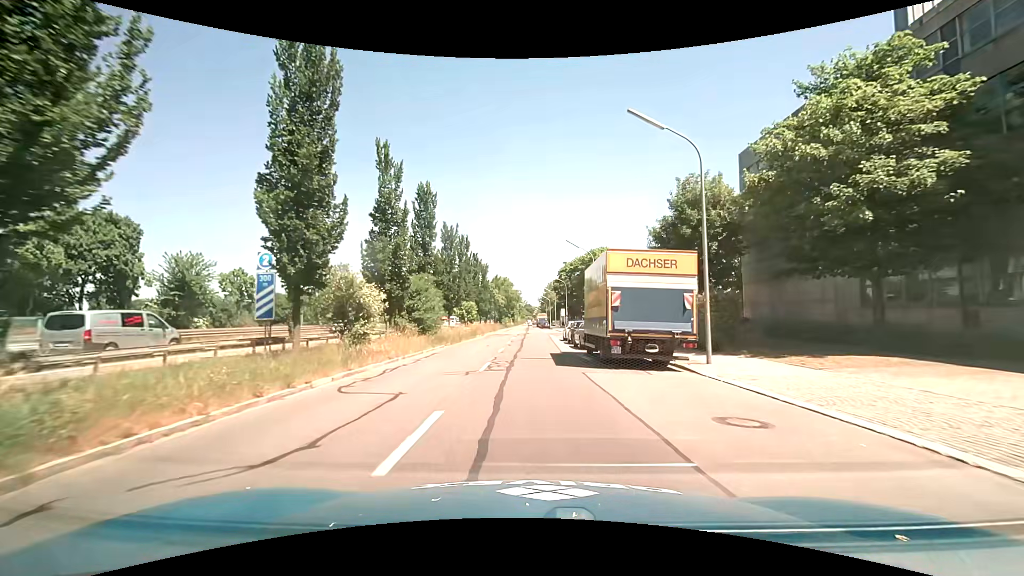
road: tertiary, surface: asphalt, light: Day
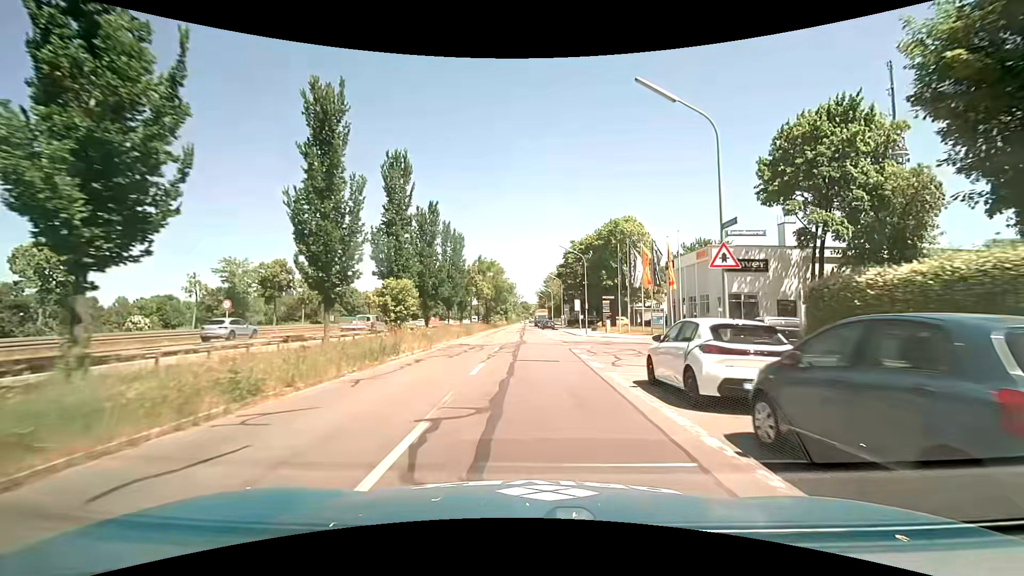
(0.0, +28.3) m; +1°
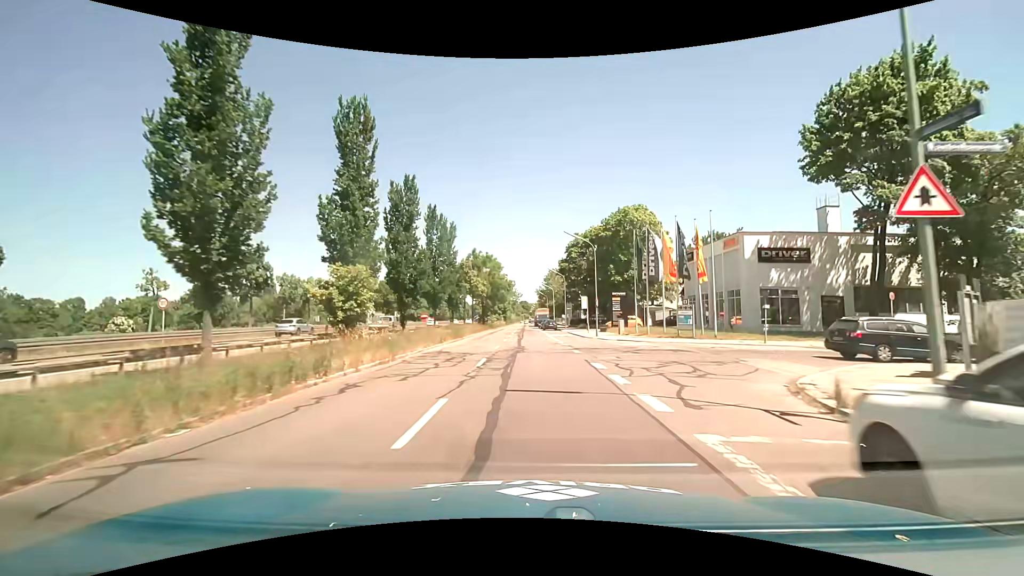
(0.0, +7.1) m; -1°
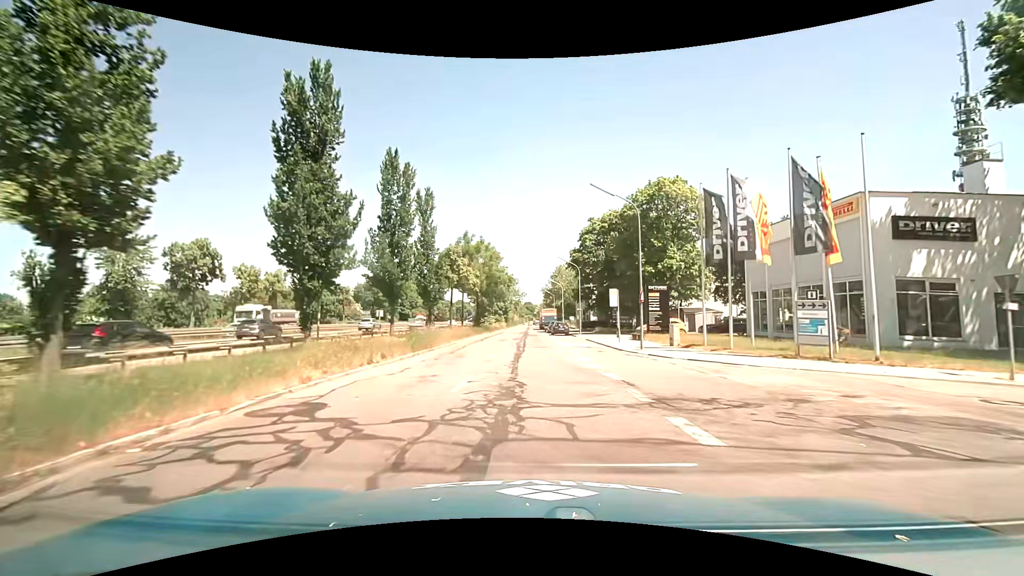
(0.0, +14.1) m; -1°
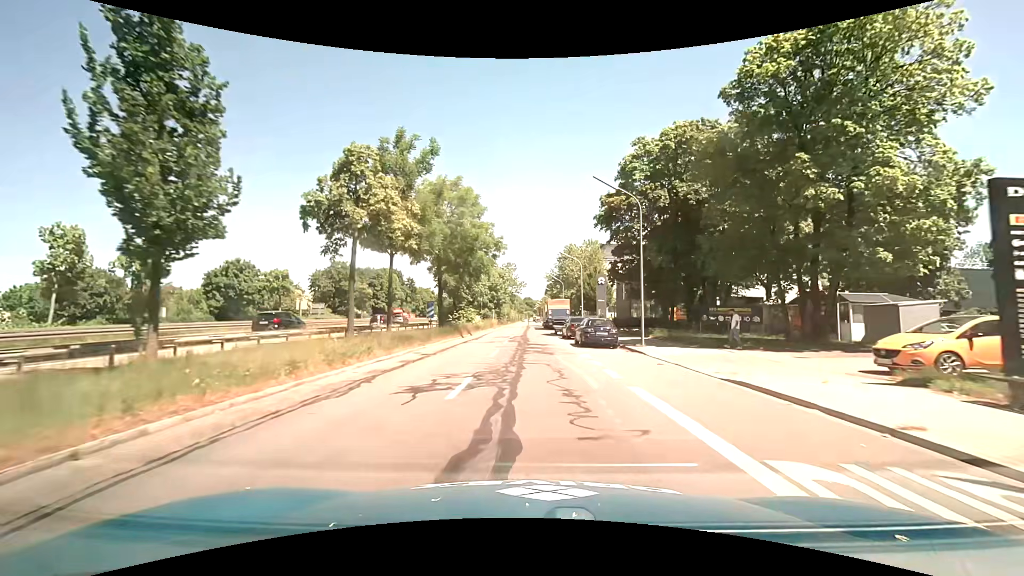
(+0.1, +28.6) m; 0°
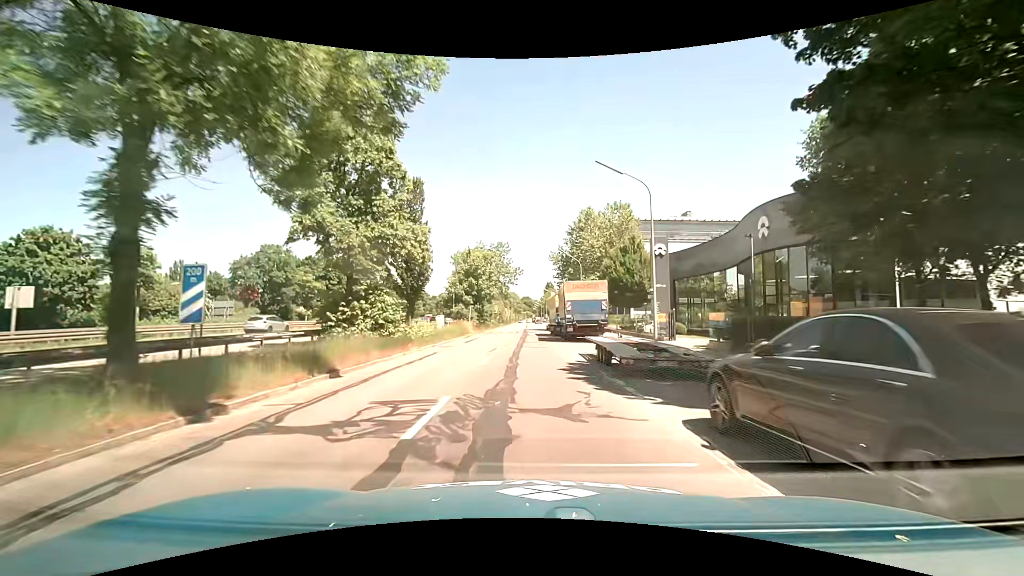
(0.0, +29.8) m; 0°
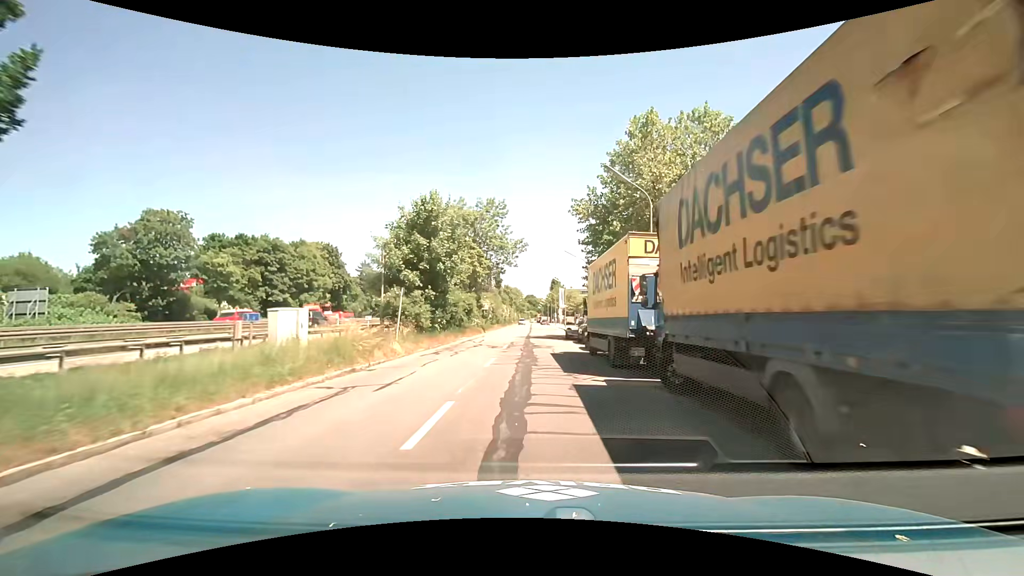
(-0.1, +27.7) m; 0°
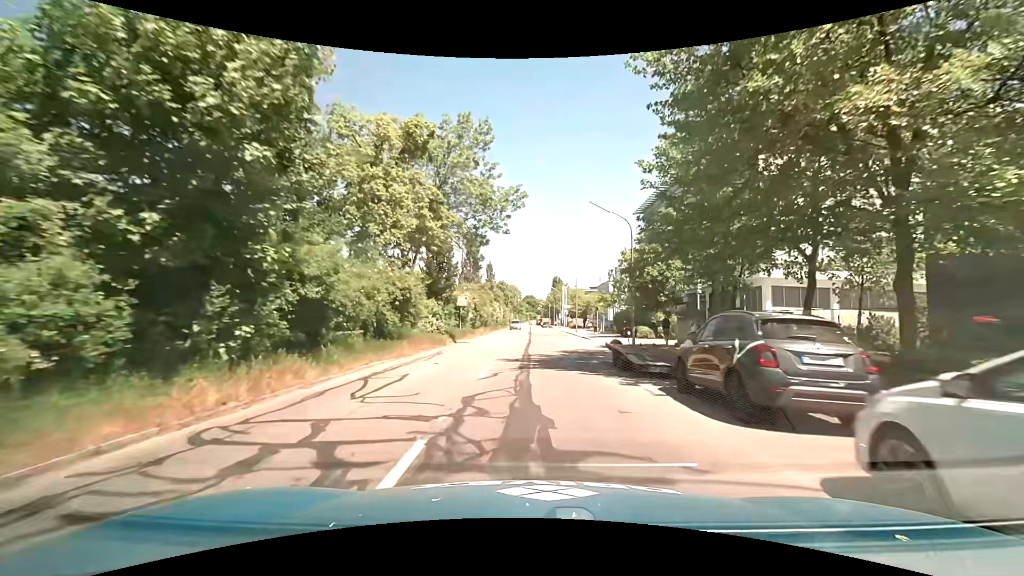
(-0.1, +20.9) m; 0°
(0, +10) (0, +20) (0, +30) (0, +40) (0, +50) (0, +60) (0, +70) (0, +80) (0, +90) (0, +100) m
